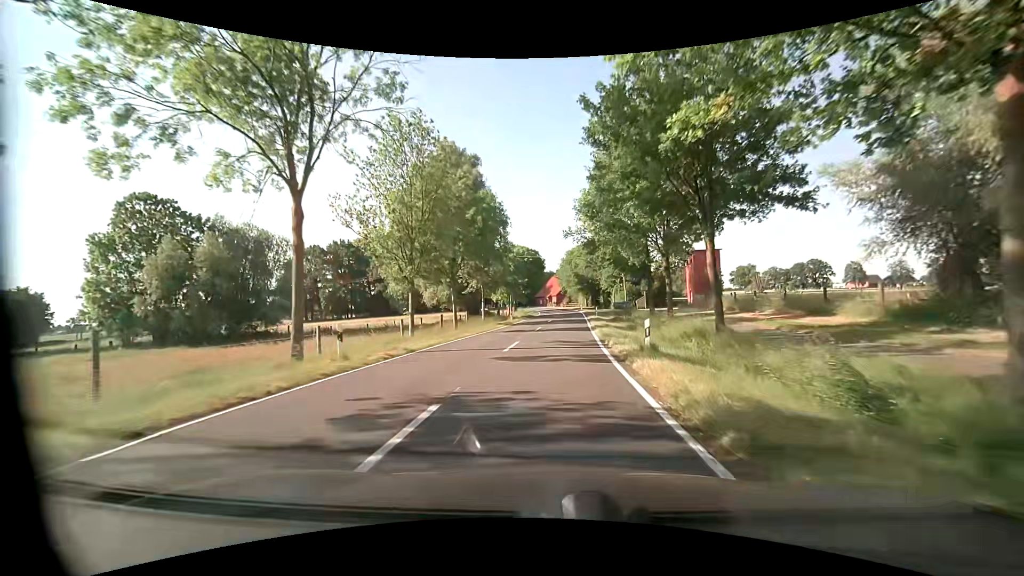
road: tertiary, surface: asphalt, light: Day
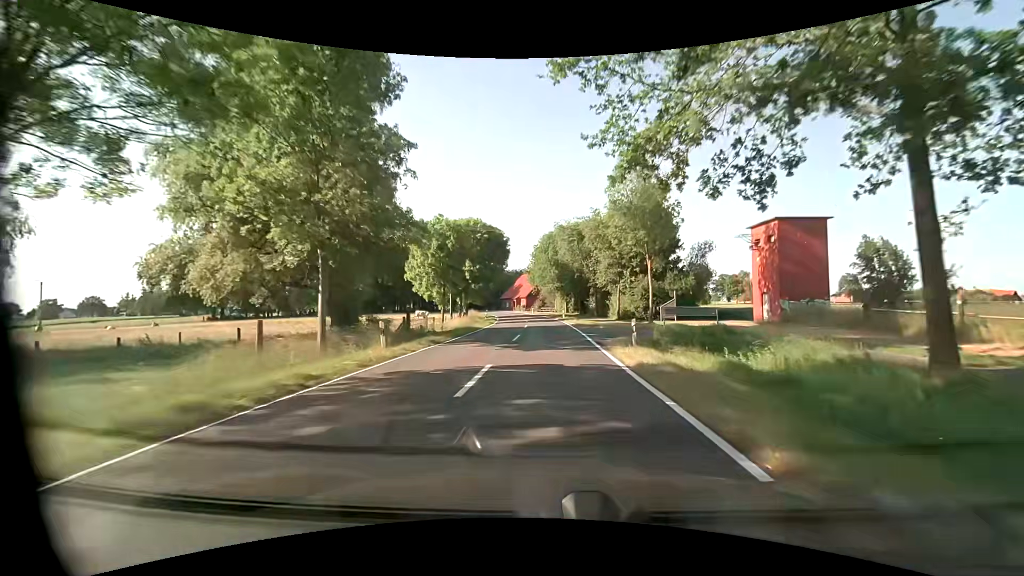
(+1.0, +31.5) m; +4°
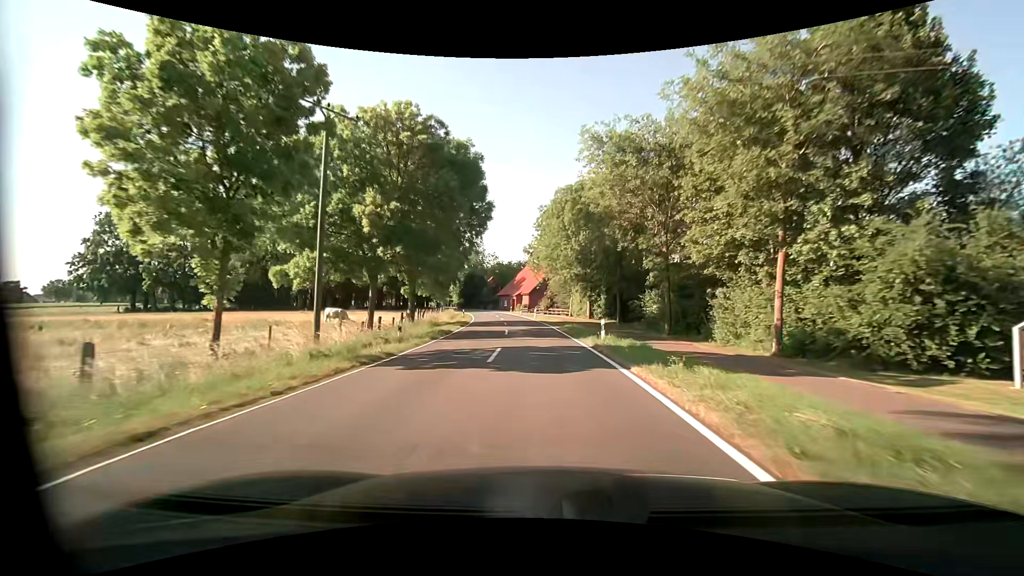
(-0.1, +31.5) m; -1°
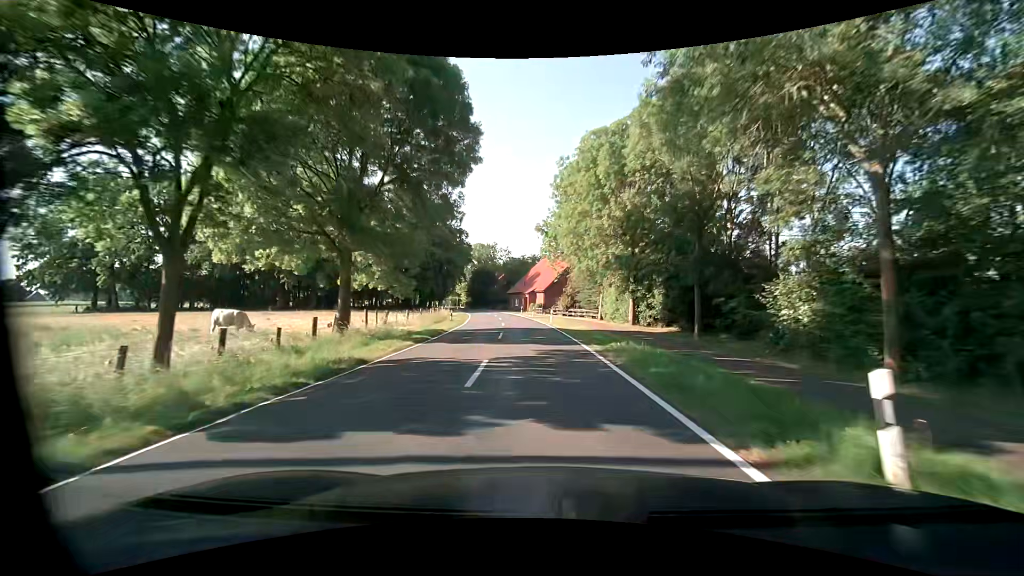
(-0.3, +15.8) m; -2°
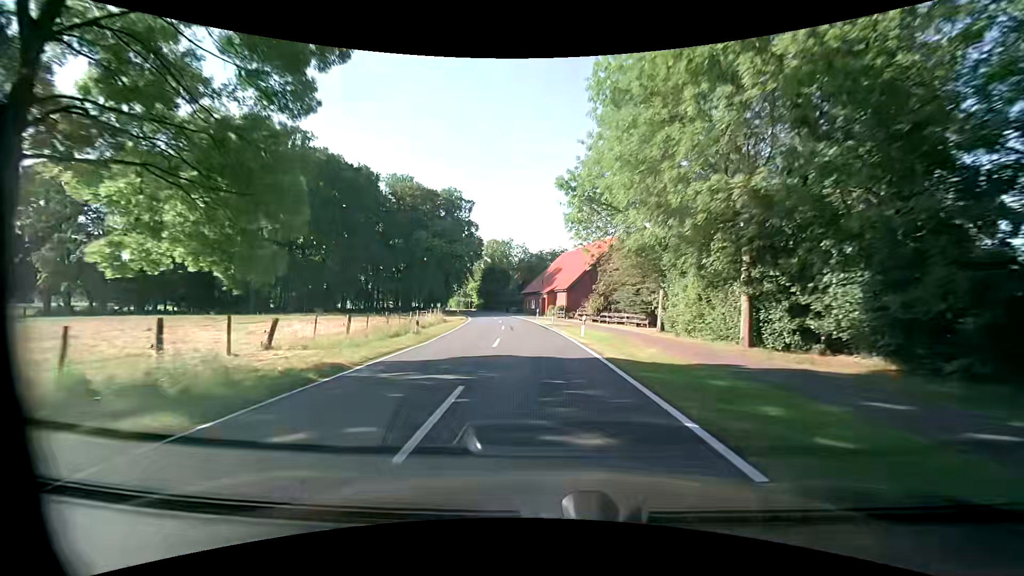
(-0.3, +15.8) m; -2°
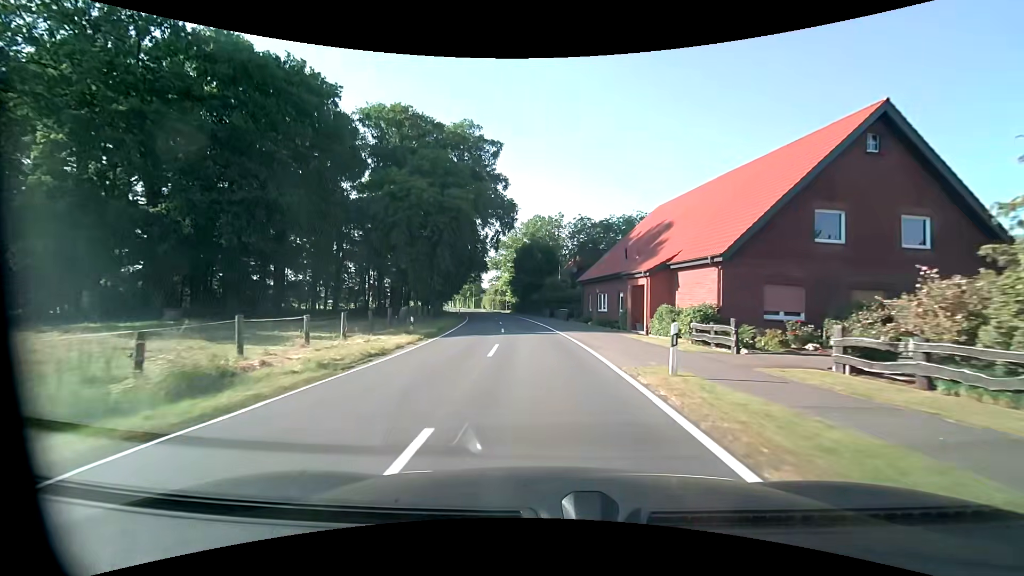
(-2.1, +39.4) m; -6°
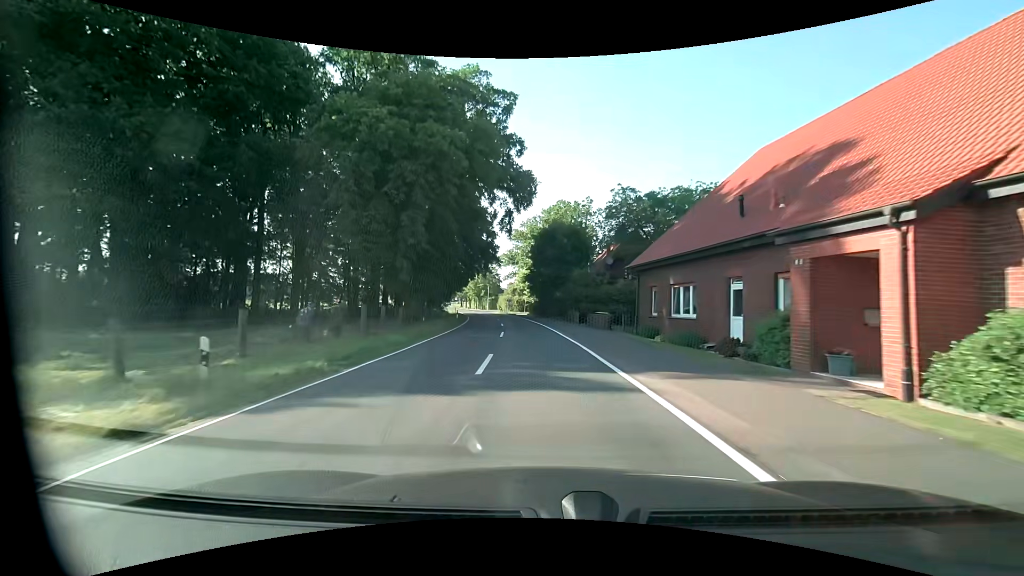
(-0.4, +15.8) m; -3°
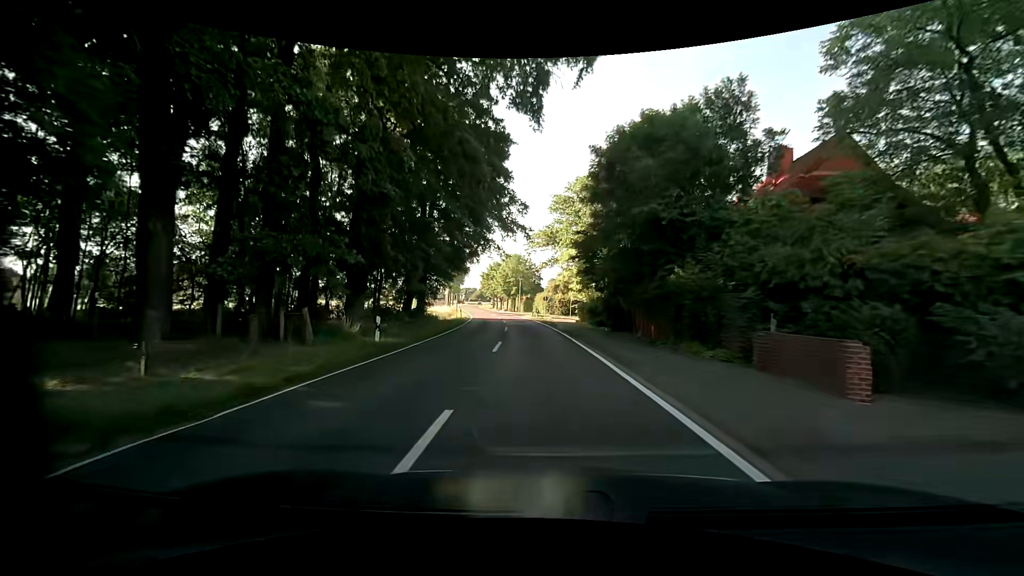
(-1.3, +31.7) m; -4°
(0, +10) (-1, +20) (-1, +30) (-2, +40) (-3, +50) (-5, +60) (-7, +70) (-8, +79) (-10, +89) (-12, +99) m
